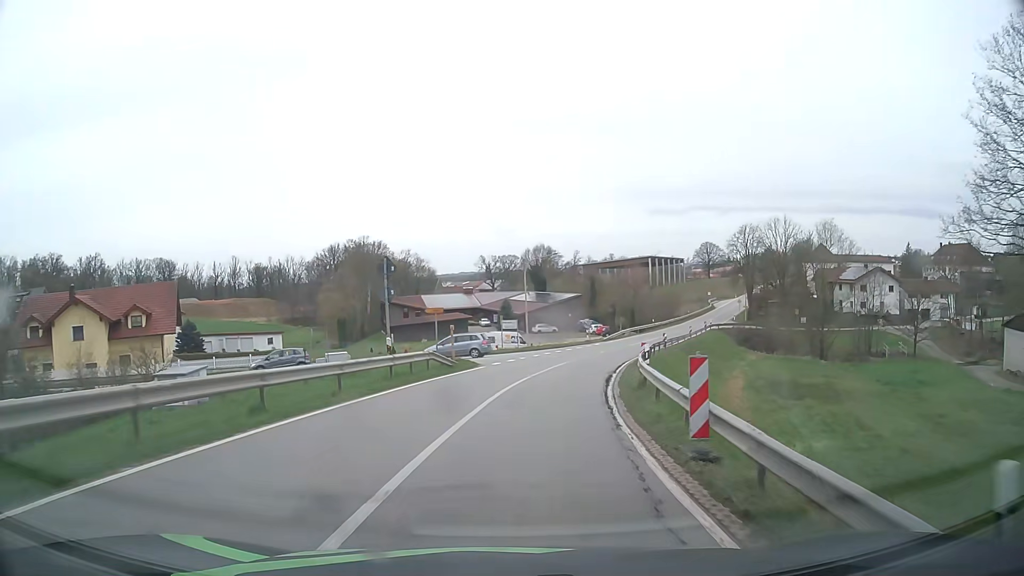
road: secondary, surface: asphalt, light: Day
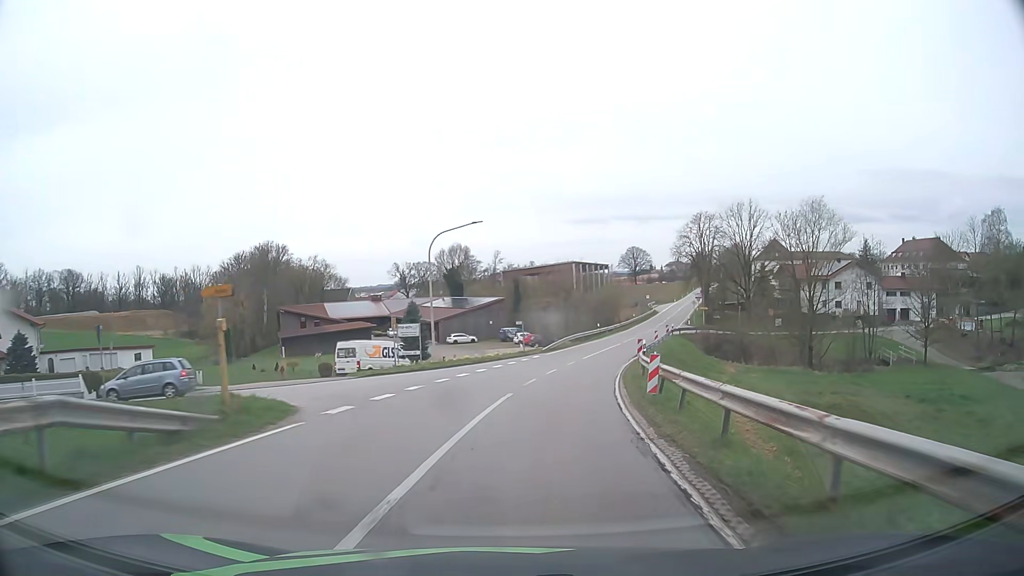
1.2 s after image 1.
(+1.0, +17.7) m; +7°
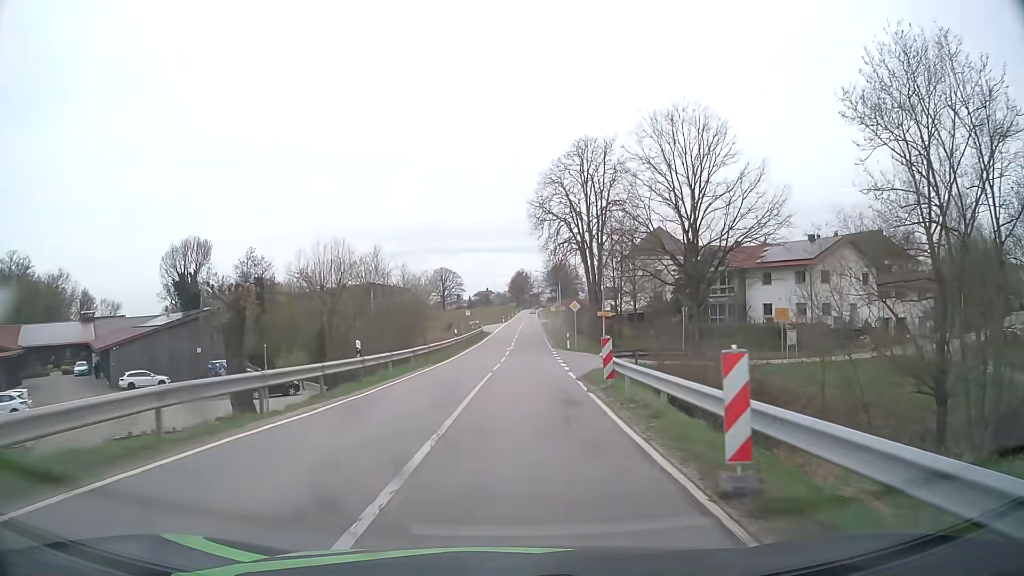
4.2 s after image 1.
(+7.4, +45.9) m; +16°
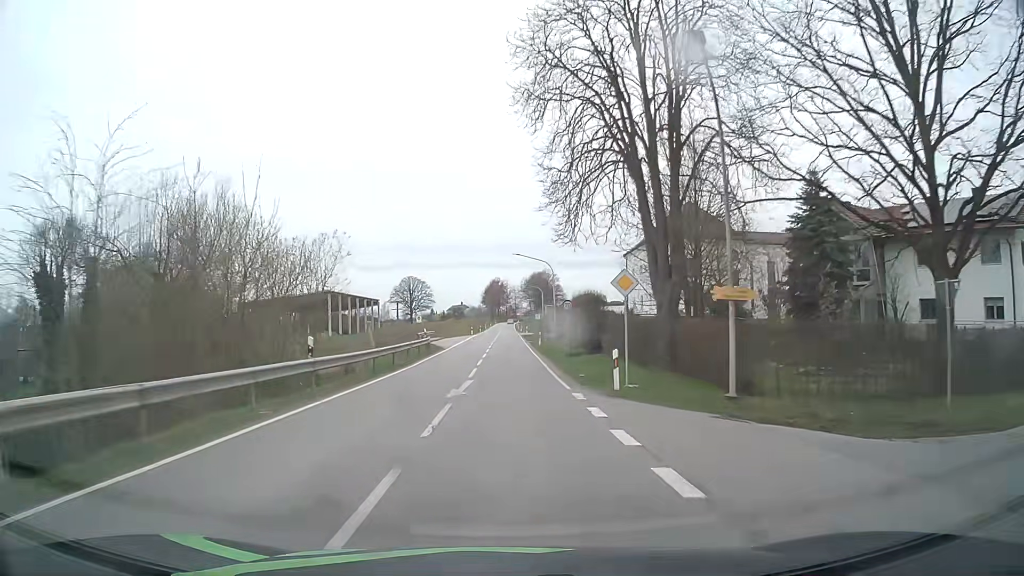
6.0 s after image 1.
(+0.8, +28.6) m; +3°
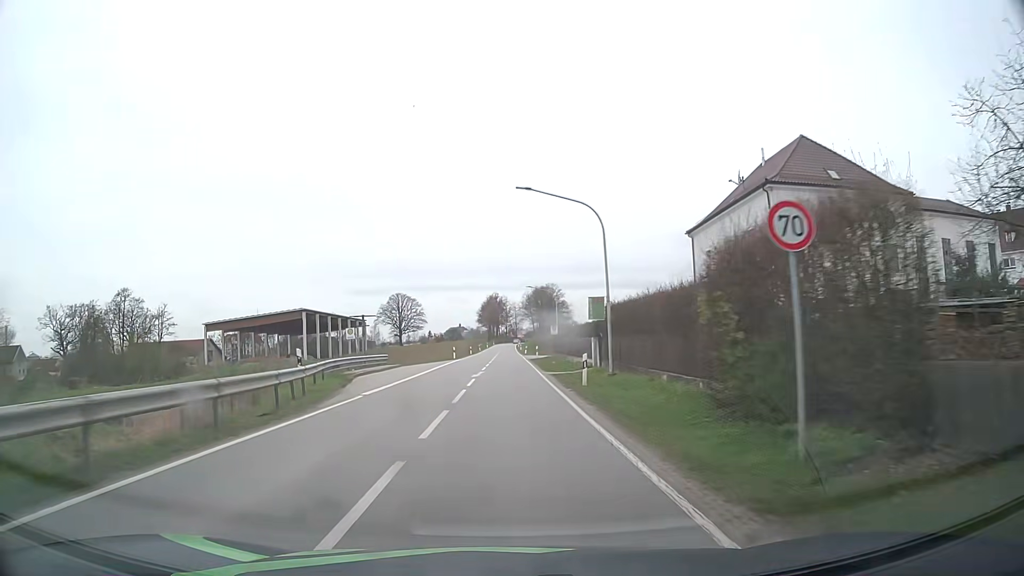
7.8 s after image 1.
(-0.1, +29.5) m; 0°
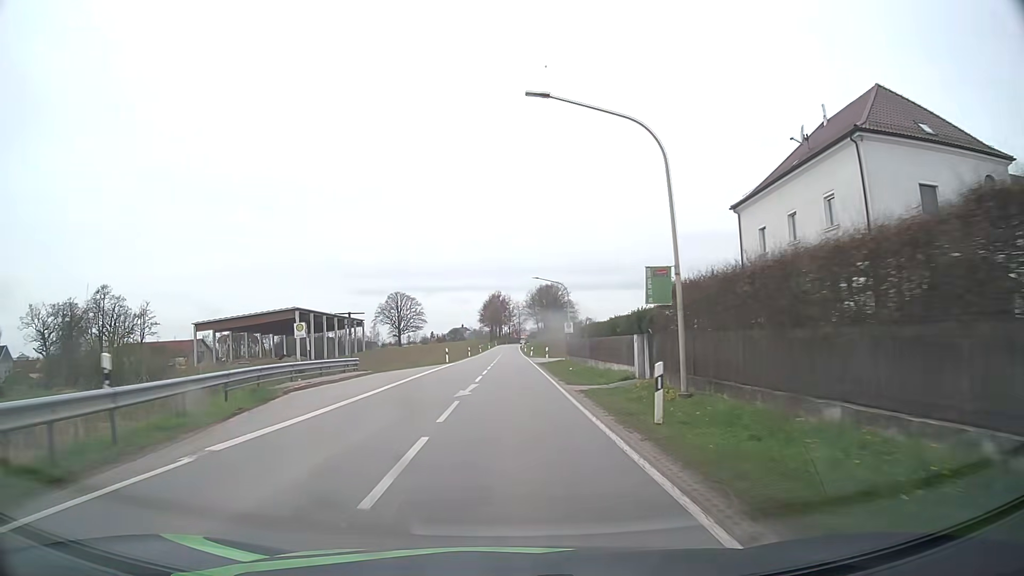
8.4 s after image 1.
(-0.1, +10.0) m; -1°
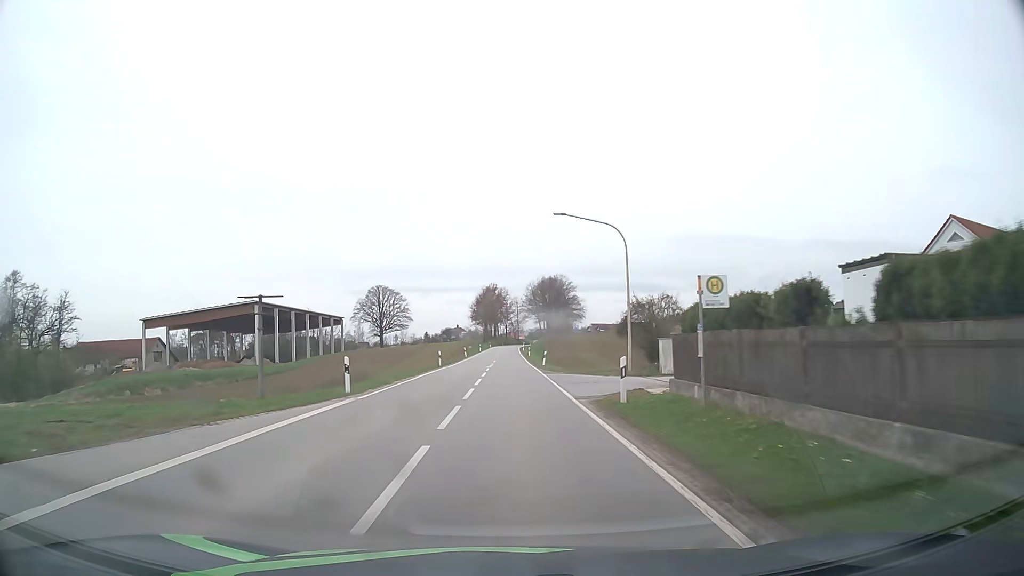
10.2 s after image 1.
(0.0, +30.8) m; 0°
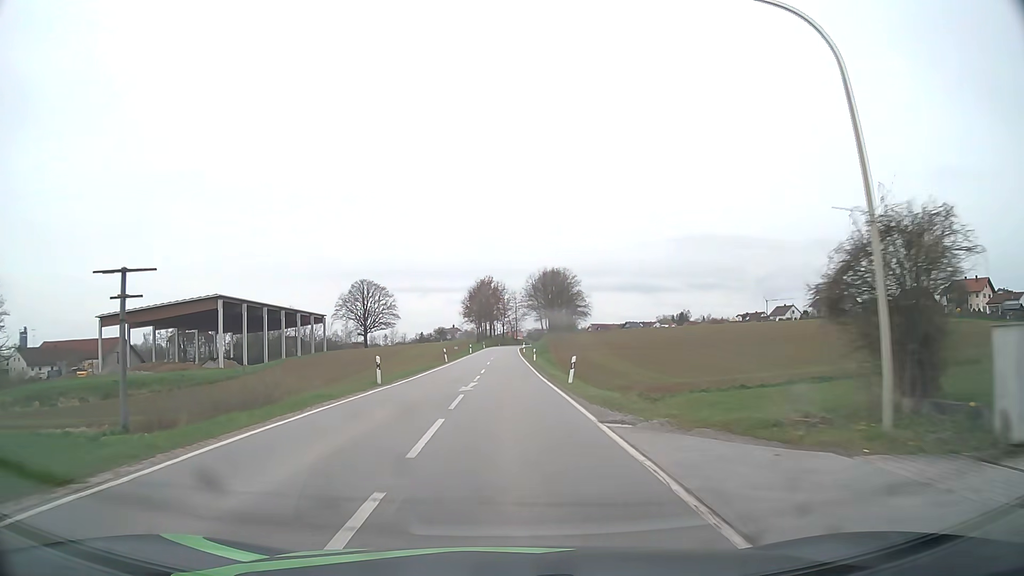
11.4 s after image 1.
(0.0, +21.0) m; 0°
(0, +10) (0, +20) (0, +30) (0, +40) (0, +50) (0, +60) (0, +70) (0, +80) (0, +90) (0, +100) m
